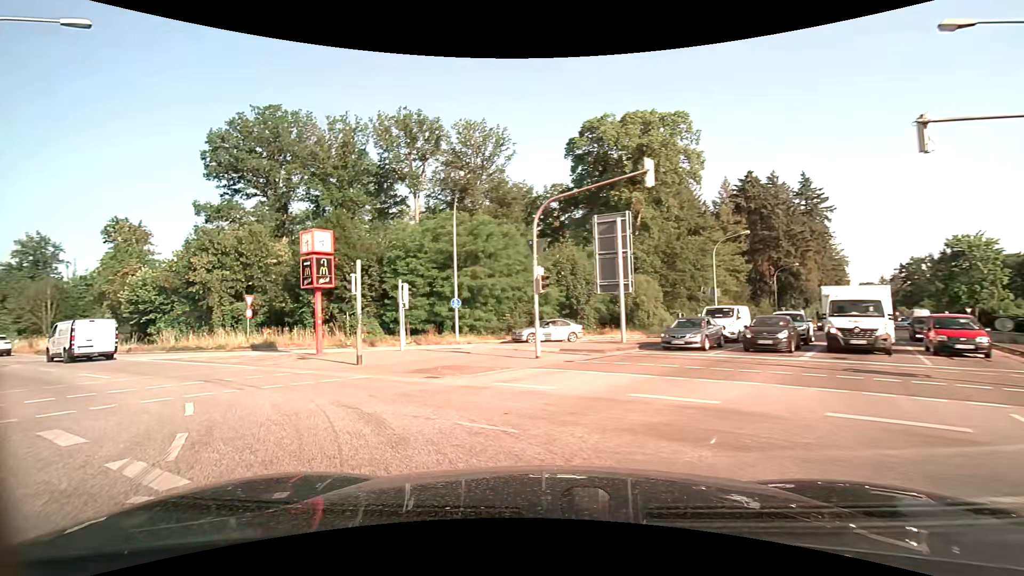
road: secondary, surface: asphalt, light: Day
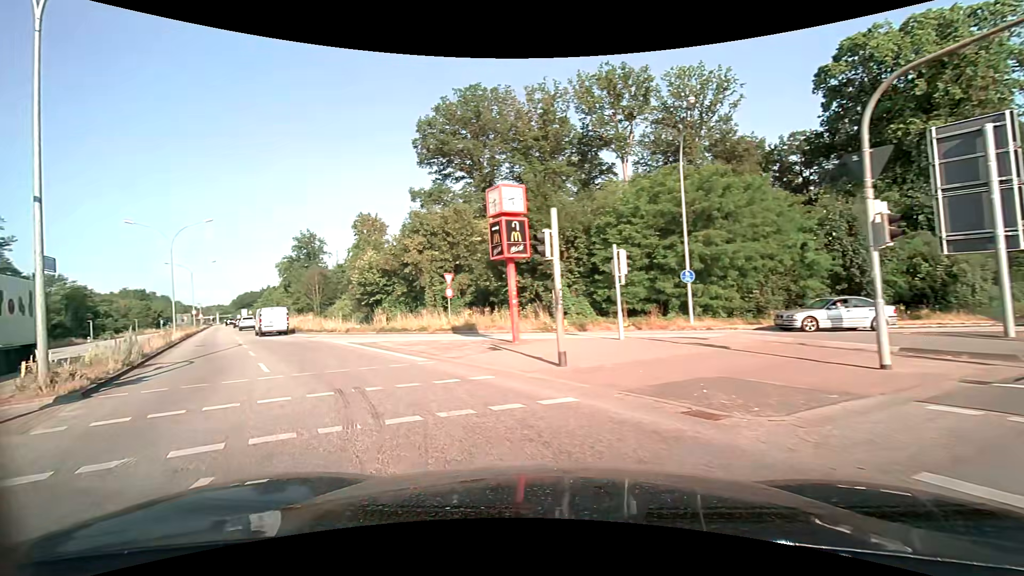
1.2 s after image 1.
(-1.2, +6.1) m; -24°
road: primary
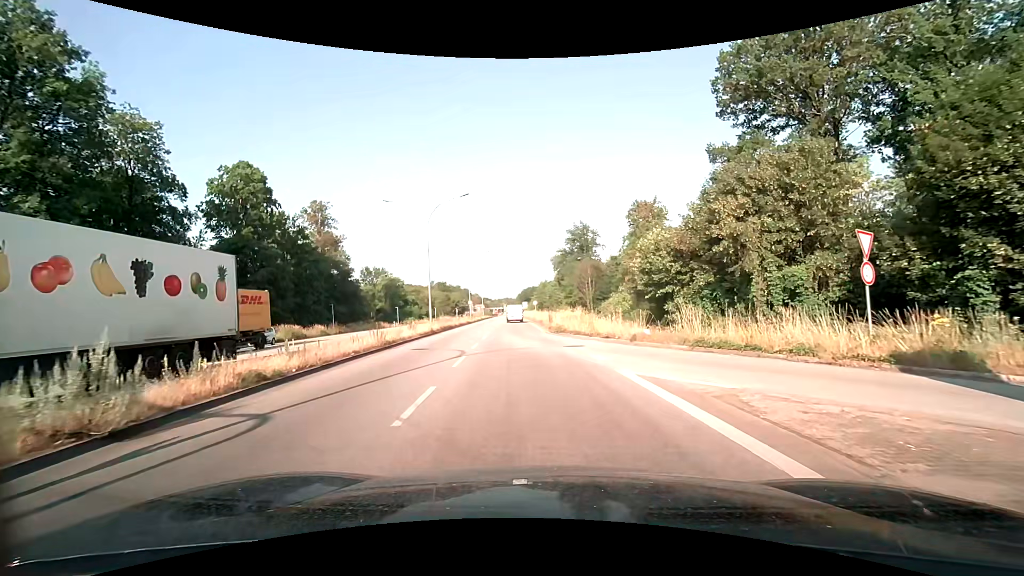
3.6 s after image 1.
(-4.7, +13.0) m; -30°
(0, +10) (-1, +20) (-2, +30) (-2, +40) (-3, +50) (-4, +60) (-4, +70) (-5, +80) (-6, +90) (-6, +100) m
